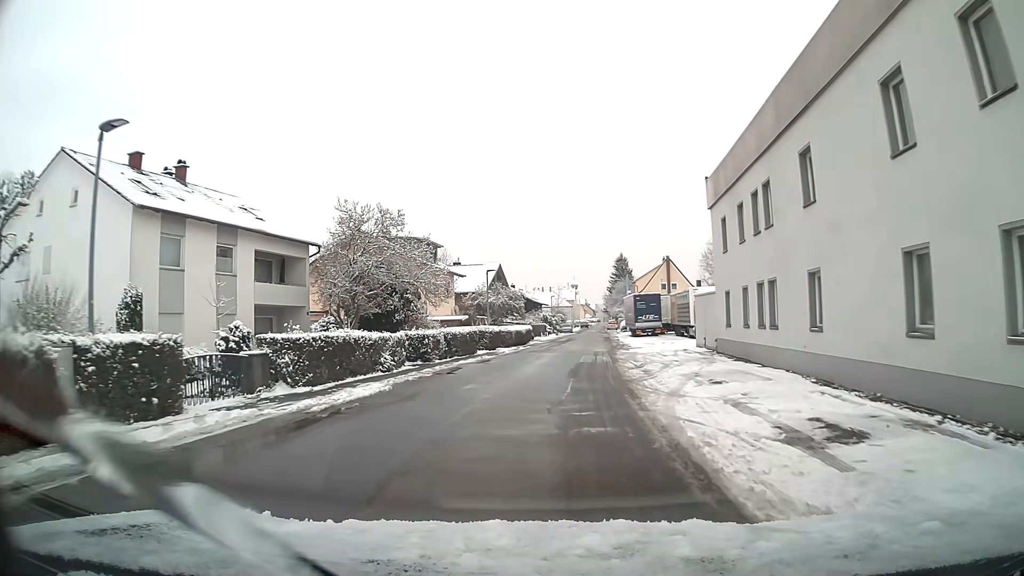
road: residential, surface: asphalt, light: Day
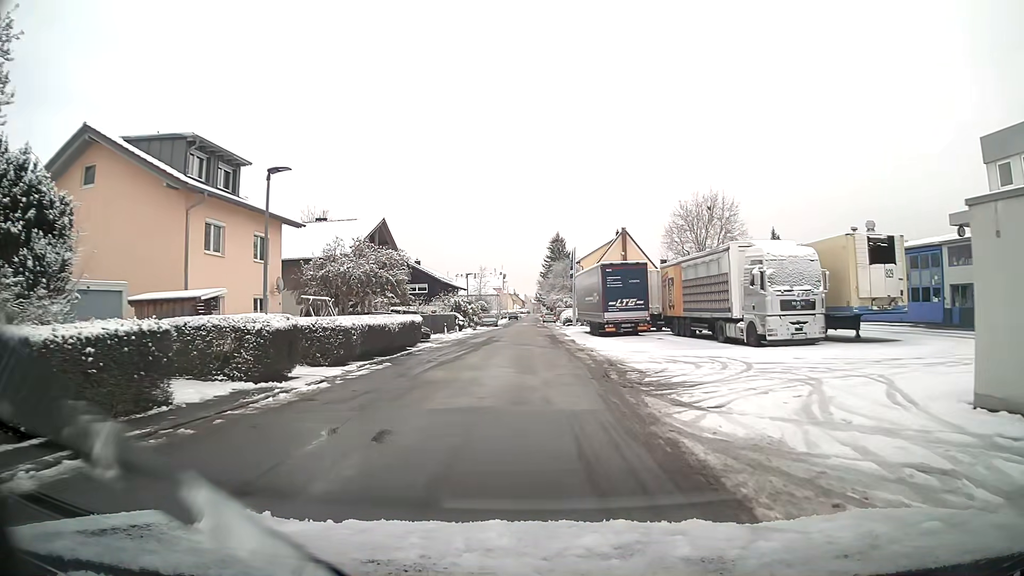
(+1.6, +26.6) m; +5°
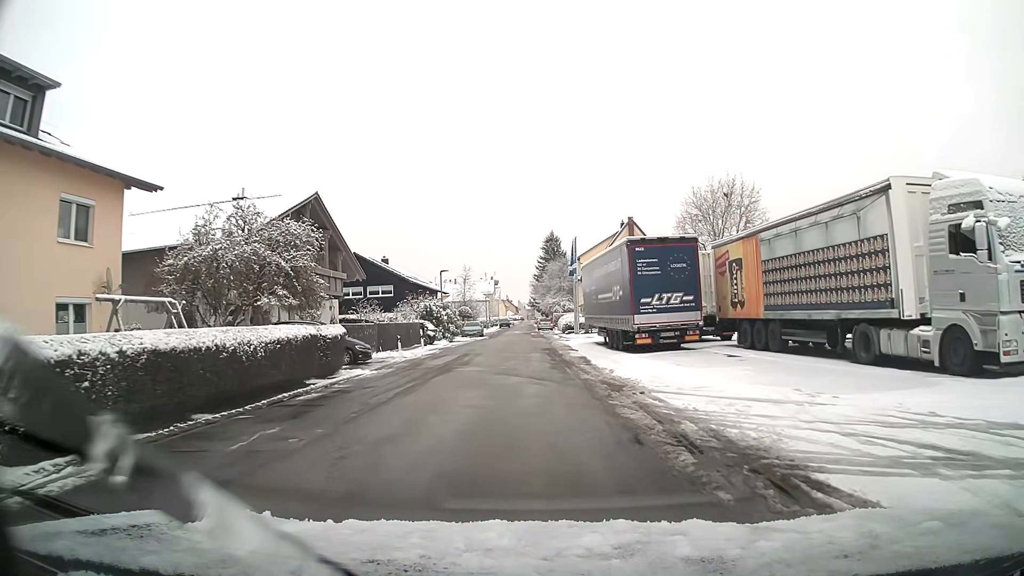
(+0.1, +13.1) m; +1°
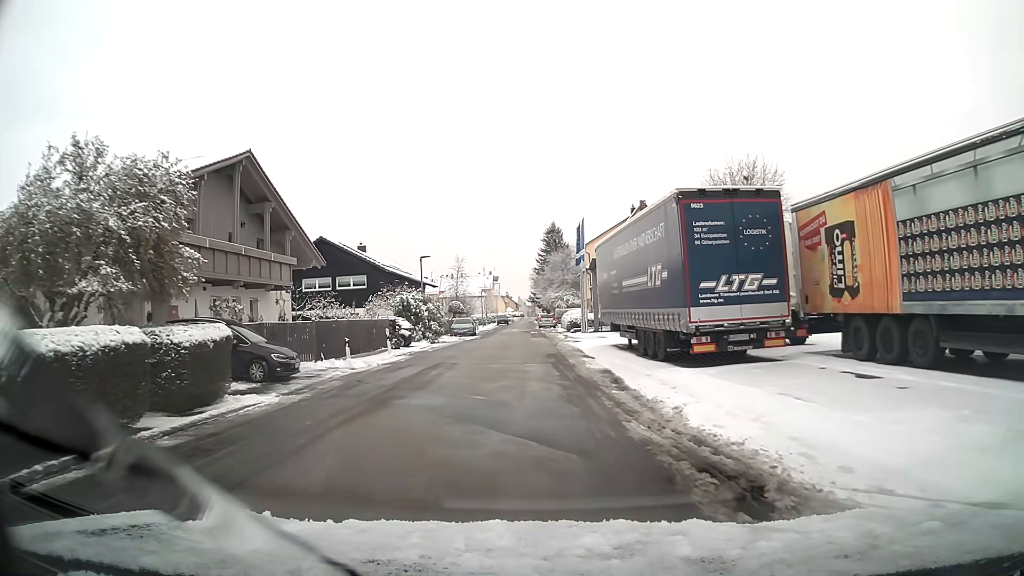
(0.0, +8.6) m; 0°
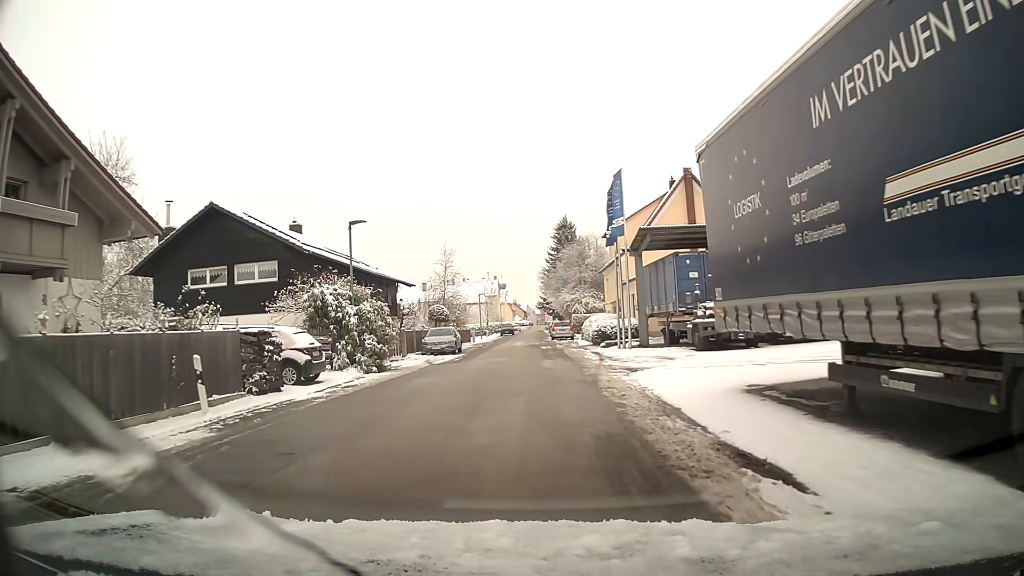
(-0.1, +17.2) m; -1°
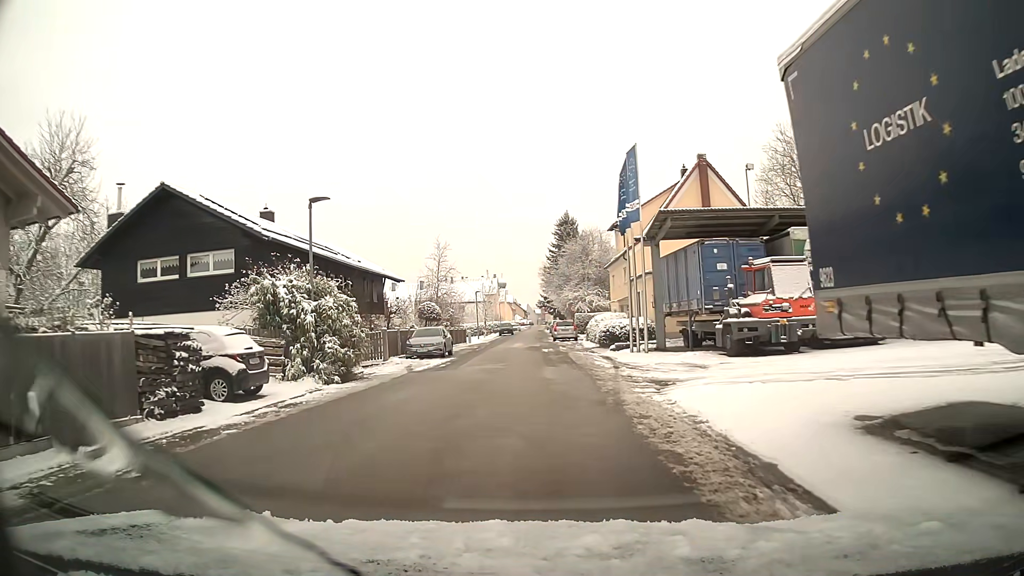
(0.0, +4.3) m; 0°
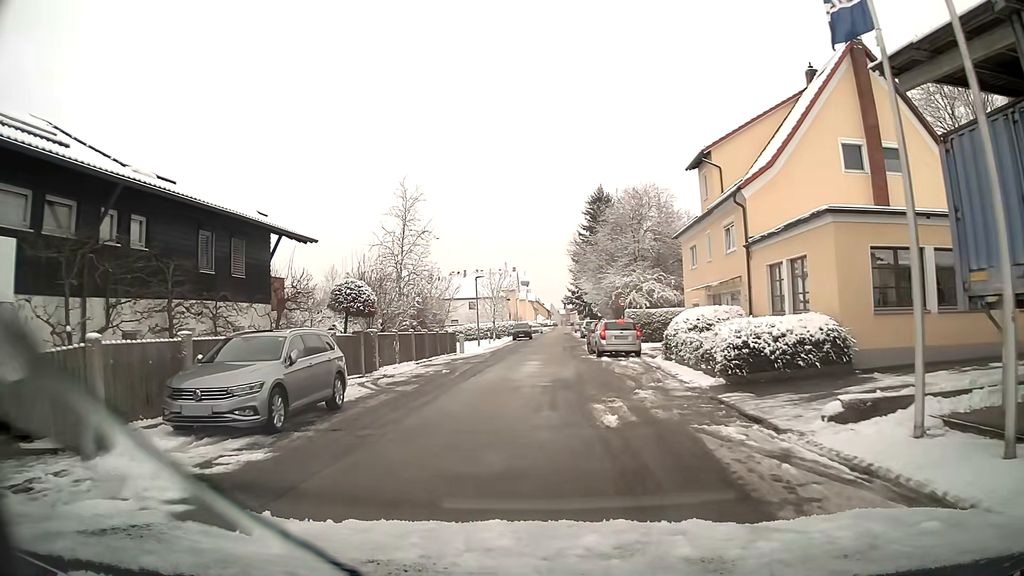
(-0.3, +21.8) m; -3°
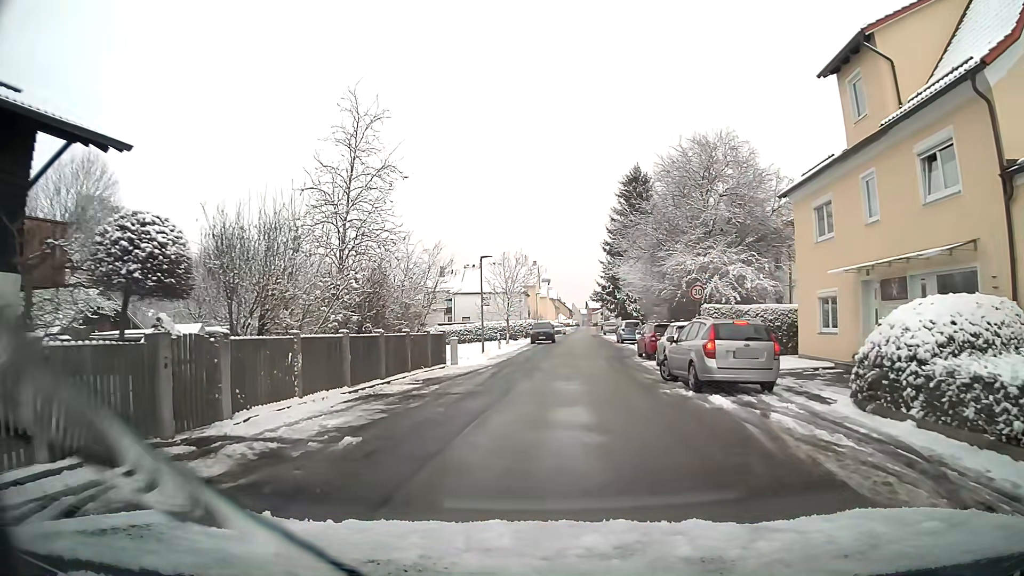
(-0.2, +13.3) m; -1°
(0, +10) (+1, +20) (+2, +30) (+3, +40) (+4, +50) (+4, +60) (+5, +70) (+6, +80) (+7, +90) (+8, +100) m
